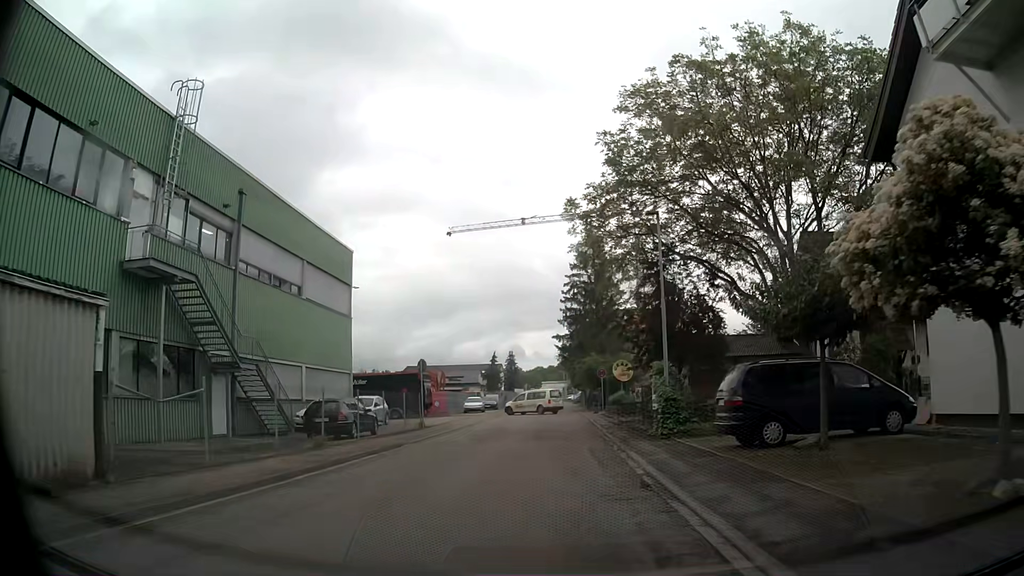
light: Day
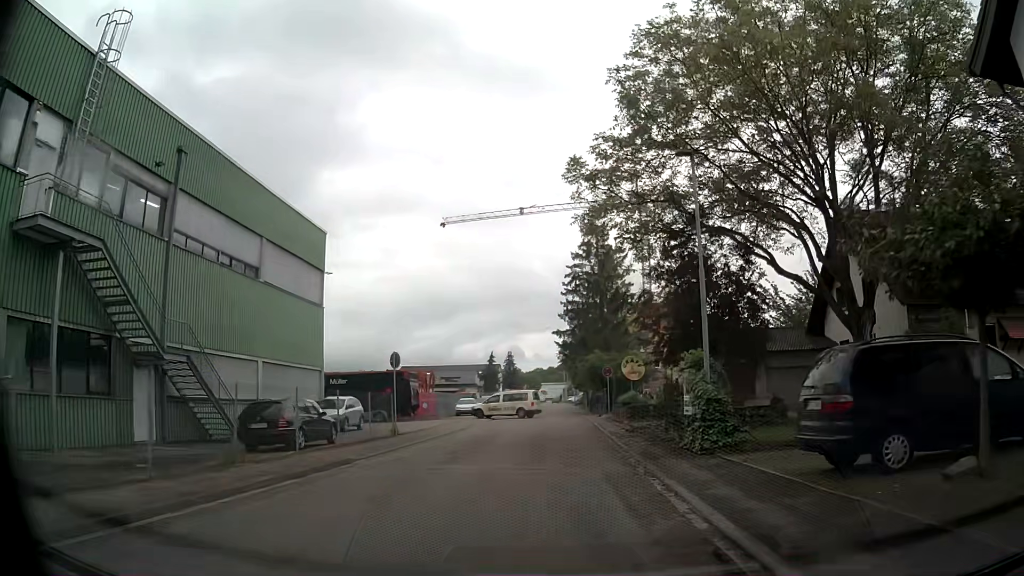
(0.0, +5.0) m; 0°
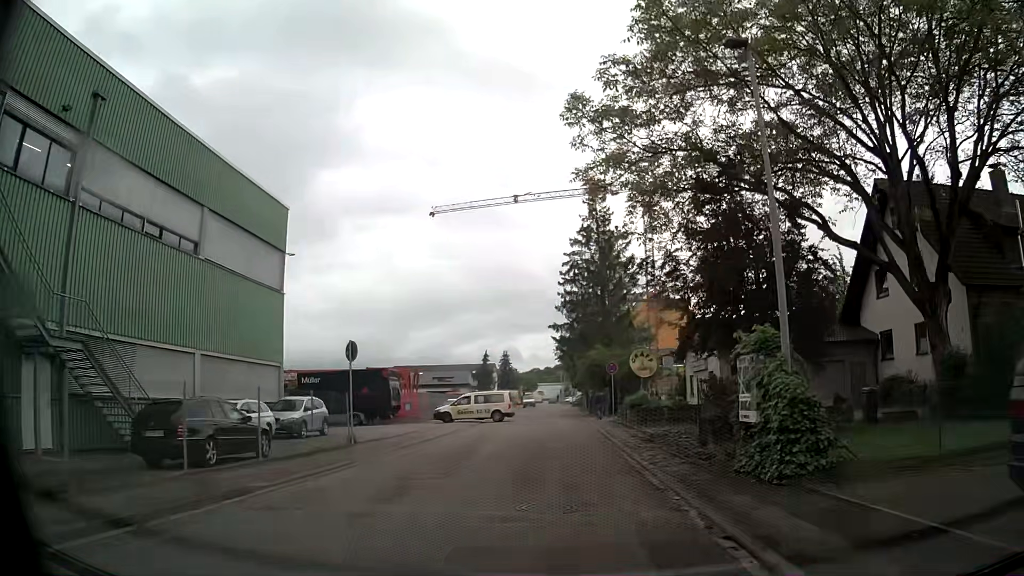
(0.0, +5.1) m; +1°
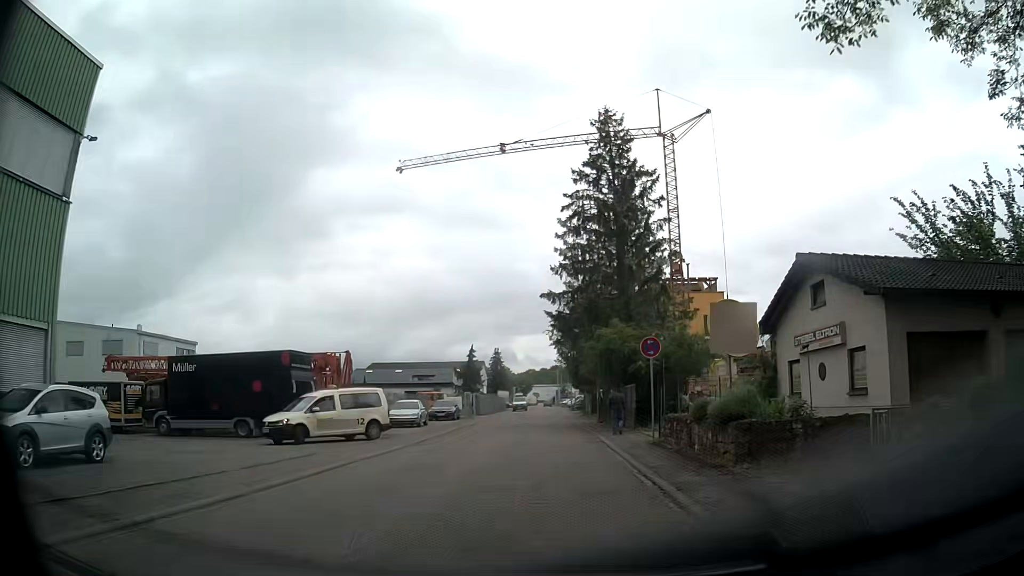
(0.0, +15.4) m; +1°
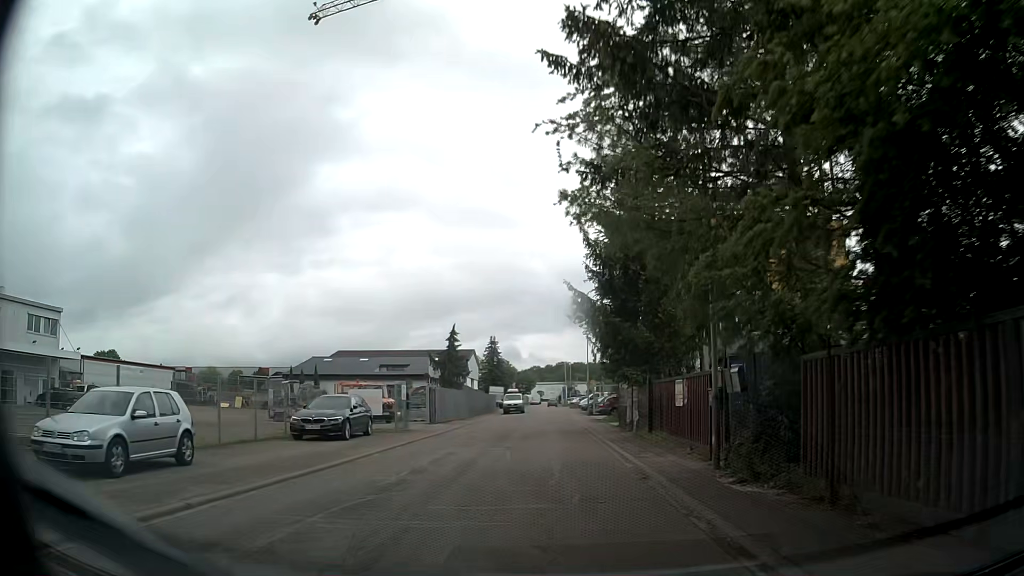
(-0.6, +26.1) m; -1°
(0, +10) (0, +20) (0, +30) (0, +40) (0, +50) (0, +60) (0, +70) (0, +80) (-1, +90) (-1, +100) m
